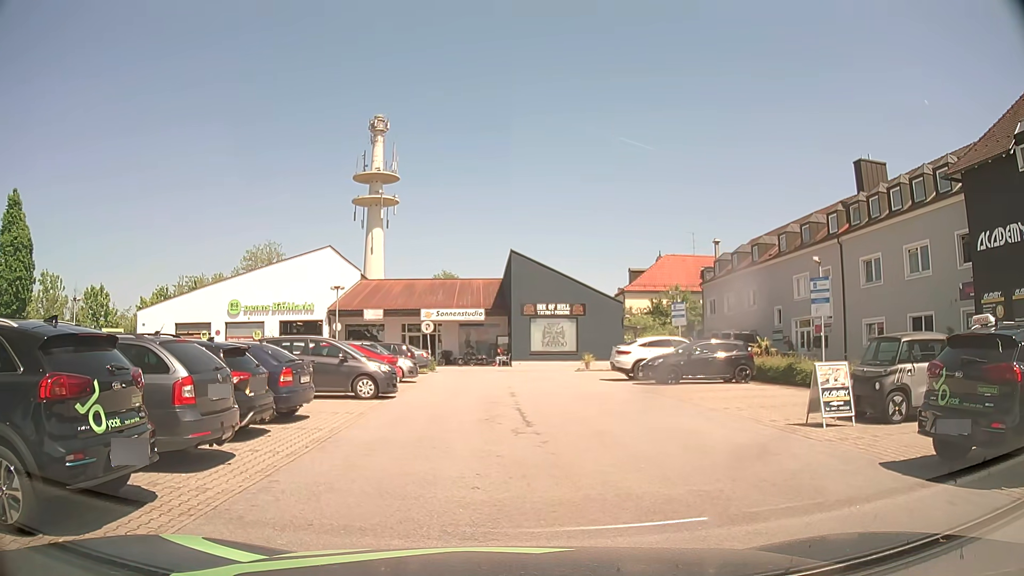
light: Day
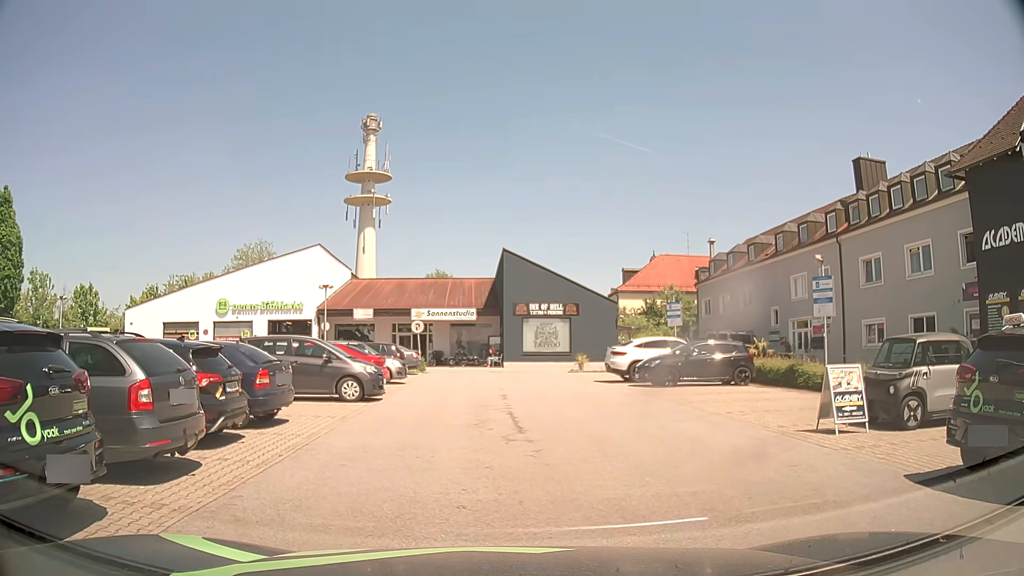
(0.0, +0.8) m; 0°
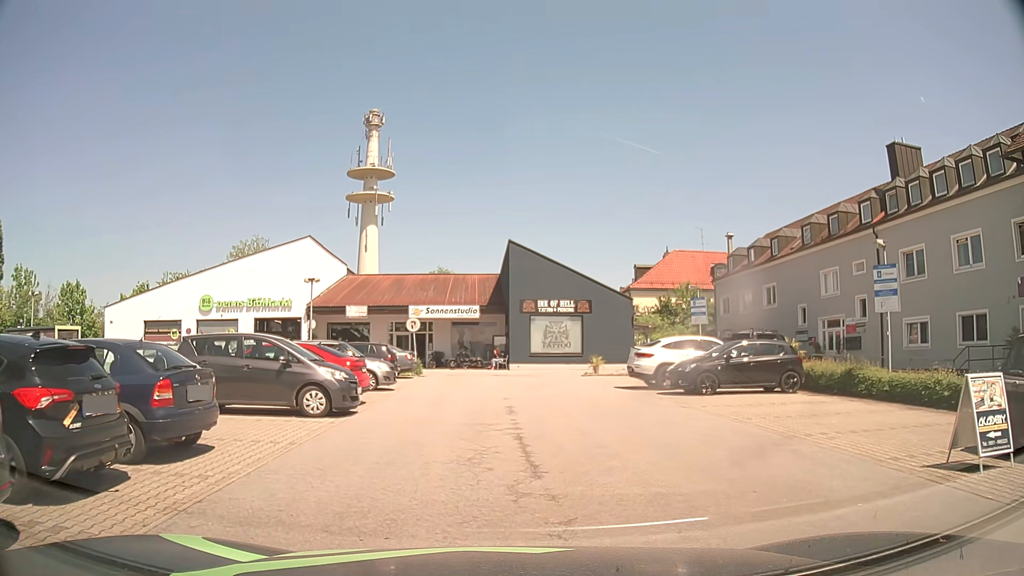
(+0.1, +3.8) m; +2°
